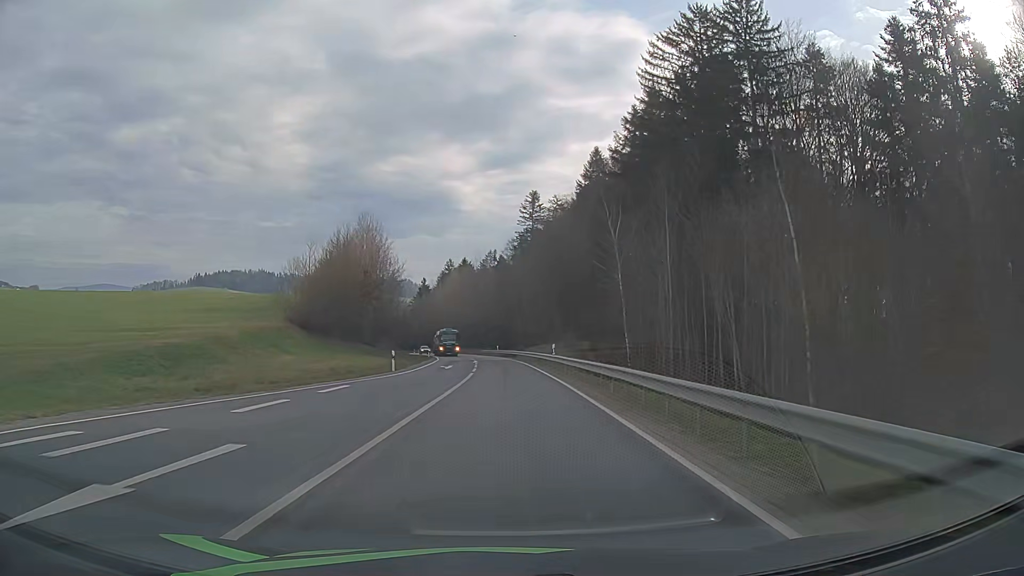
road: secondary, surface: asphalt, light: Day
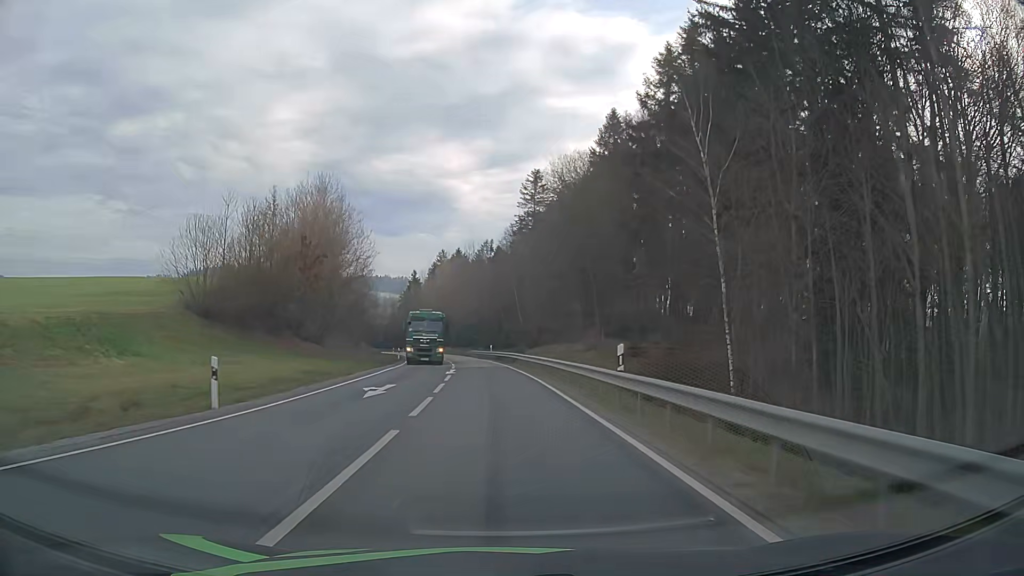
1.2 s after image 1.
(0.0, +21.7) m; 0°
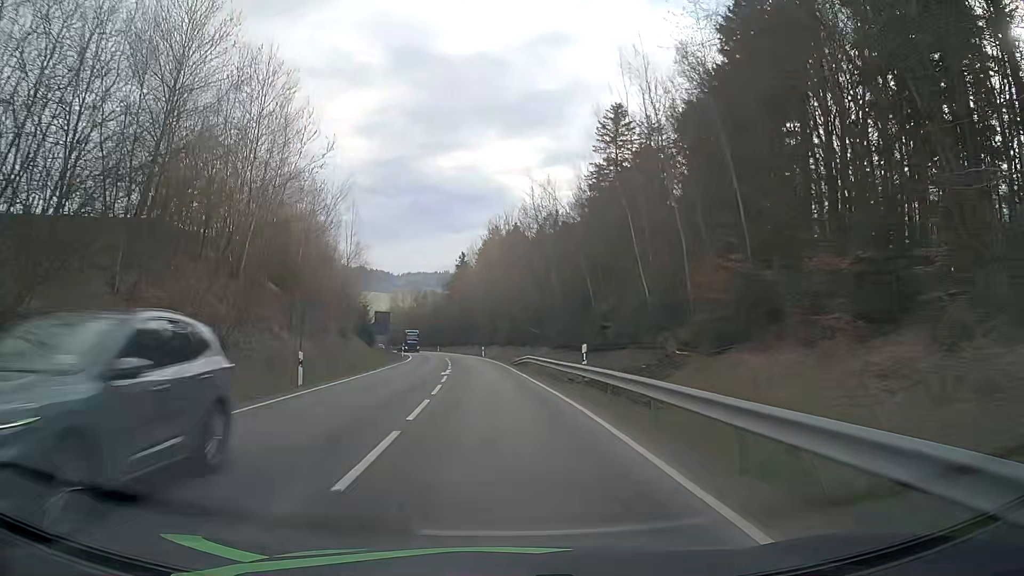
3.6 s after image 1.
(-1.7, +43.2) m; -6°
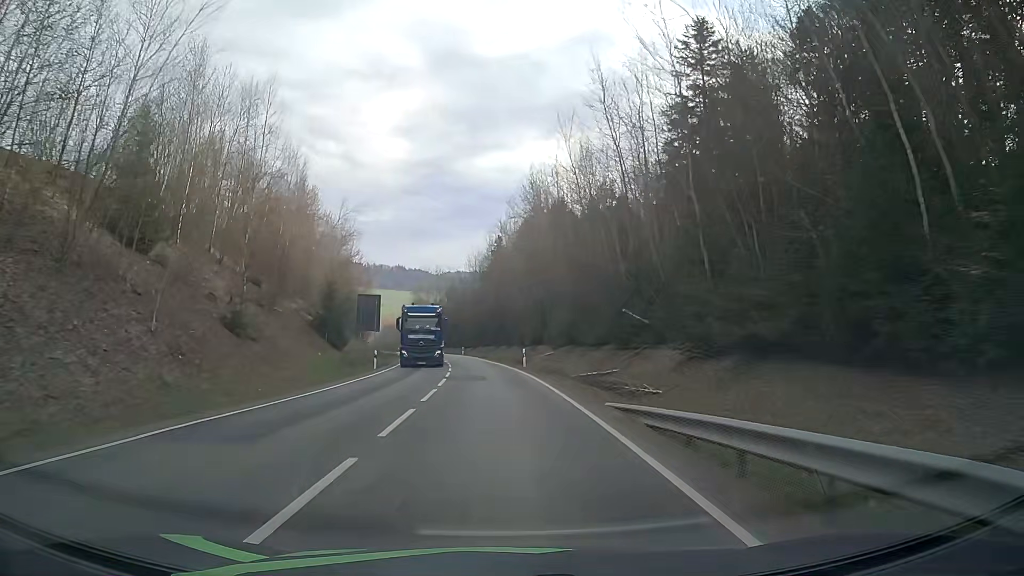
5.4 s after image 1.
(-0.7, +32.3) m; -3°
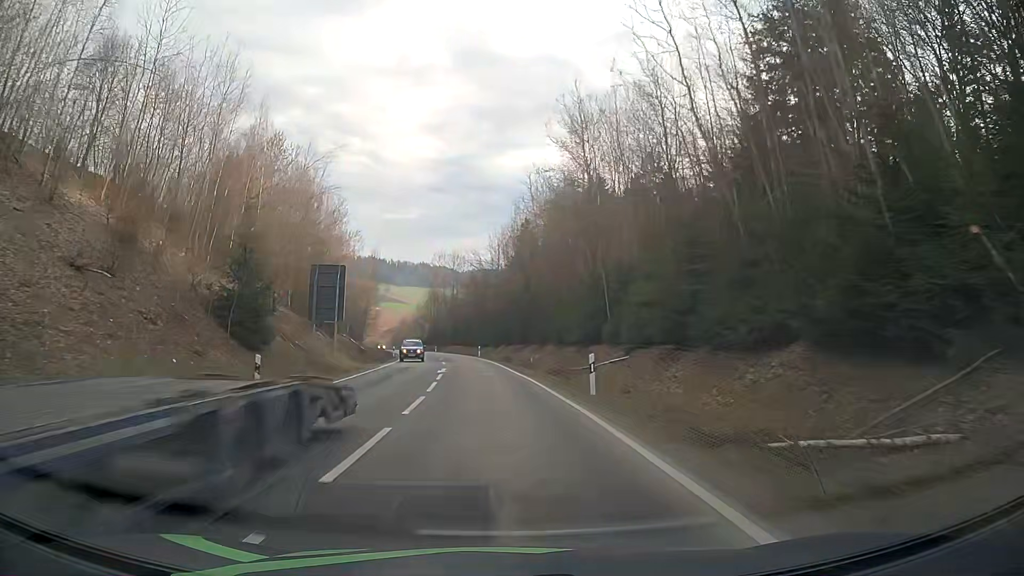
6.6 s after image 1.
(-0.2, +21.5) m; -2°
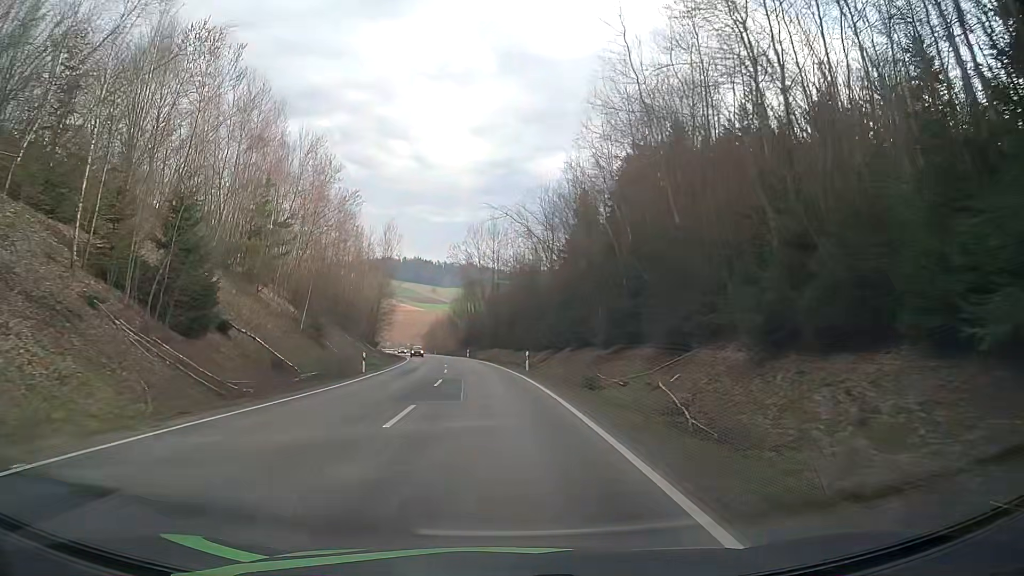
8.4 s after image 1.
(-1.1, +31.8) m; -4°
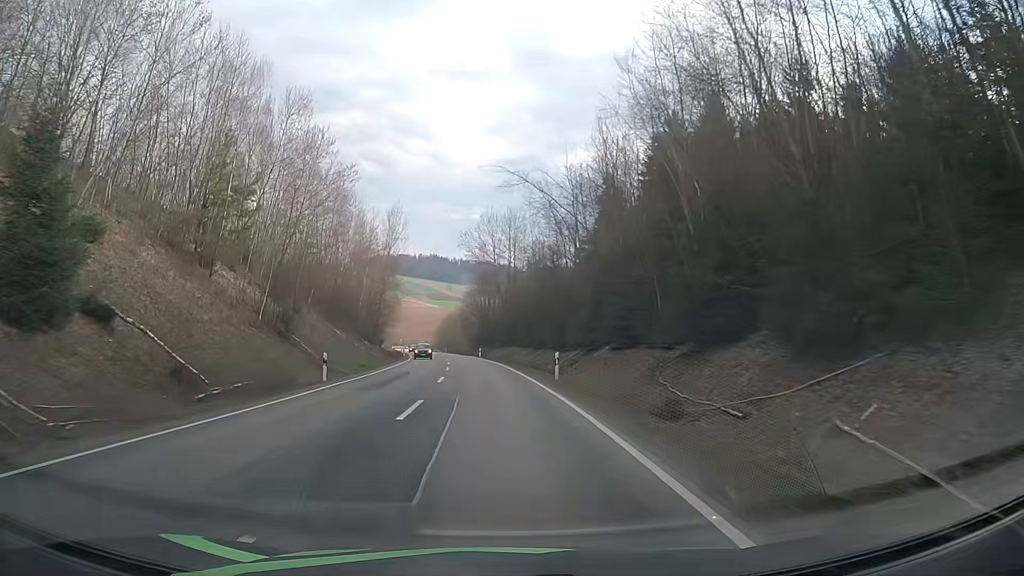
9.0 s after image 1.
(-0.2, +10.5) m; -2°
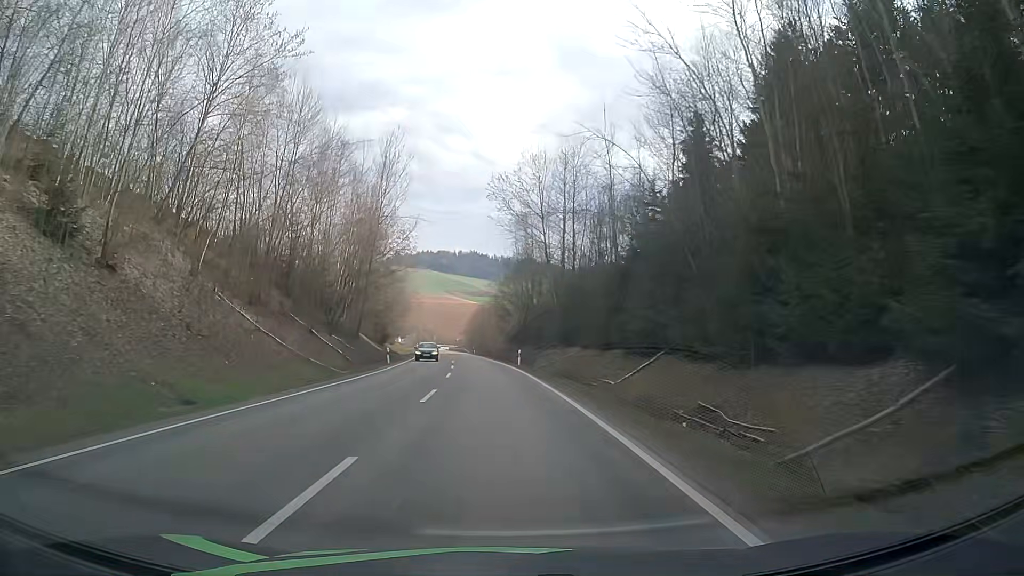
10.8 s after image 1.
(-0.9, +31.4) m; -3°
(0, +10) (0, +20) (-1, +30) (-1, +40) (-2, +50) (-3, +60) (-4, +70) (-5, +80) (-6, +90) (-7, +100) m
